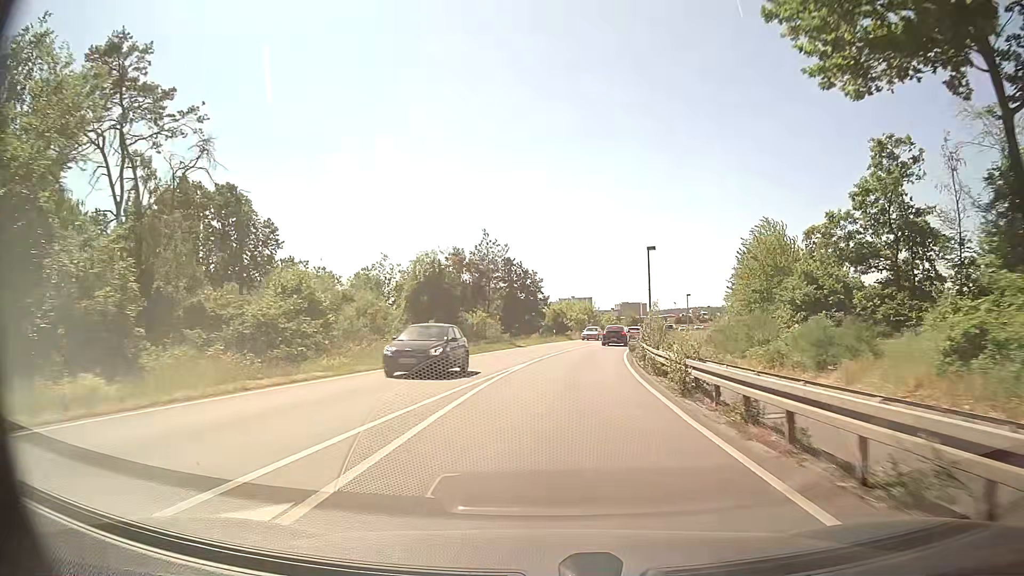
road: primary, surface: asphalt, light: Day
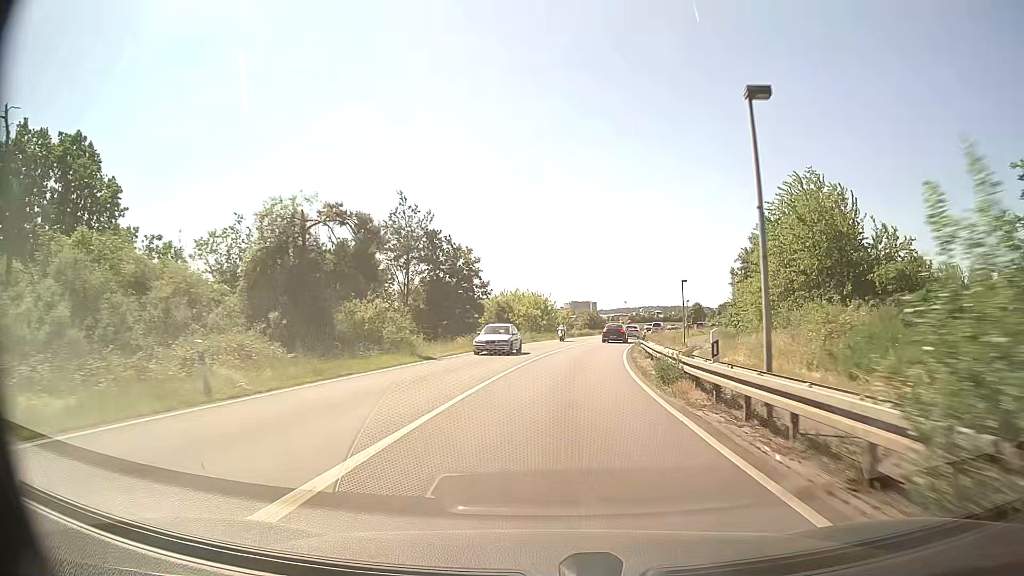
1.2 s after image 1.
(+0.8, +20.5) m; +5°
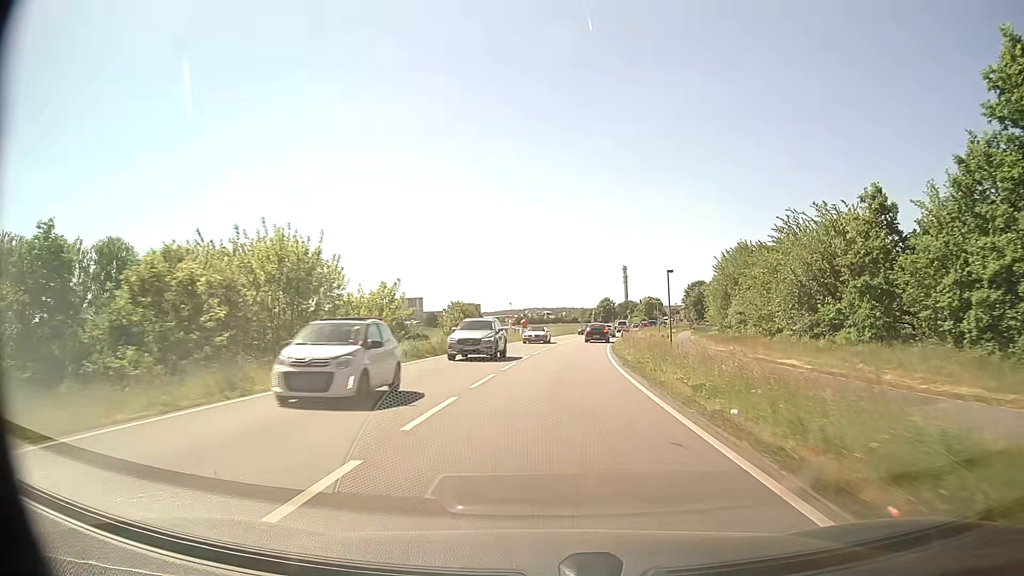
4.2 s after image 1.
(+4.4, +51.1) m; +9°
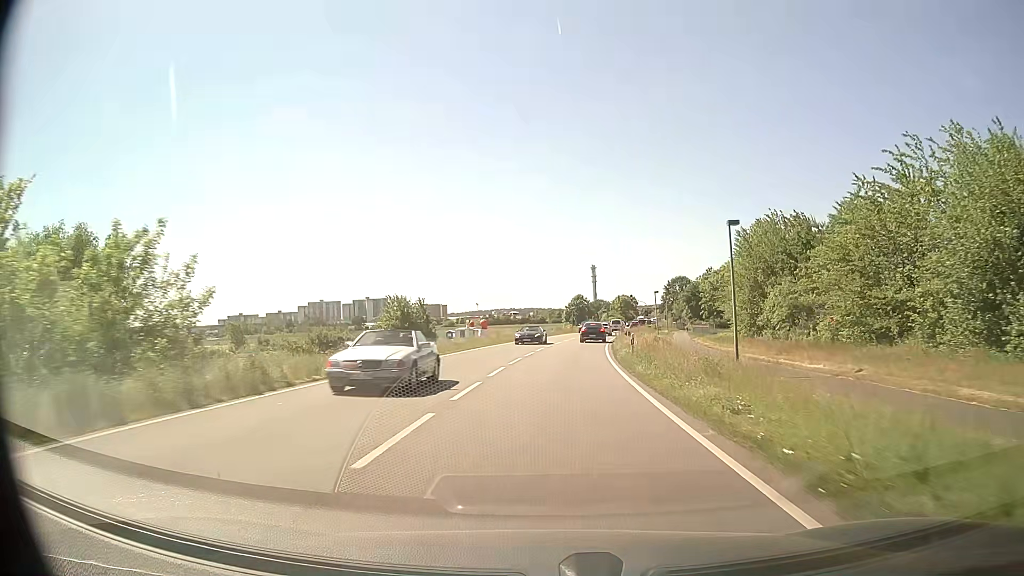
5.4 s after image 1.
(+0.5, +20.3) m; +3°
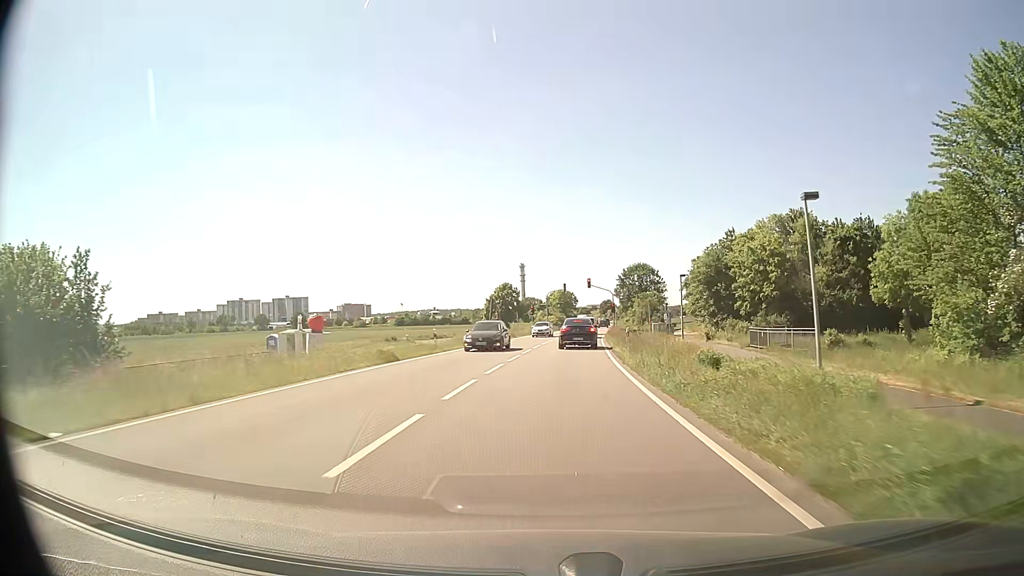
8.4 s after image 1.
(+2.5, +48.4) m; +6°
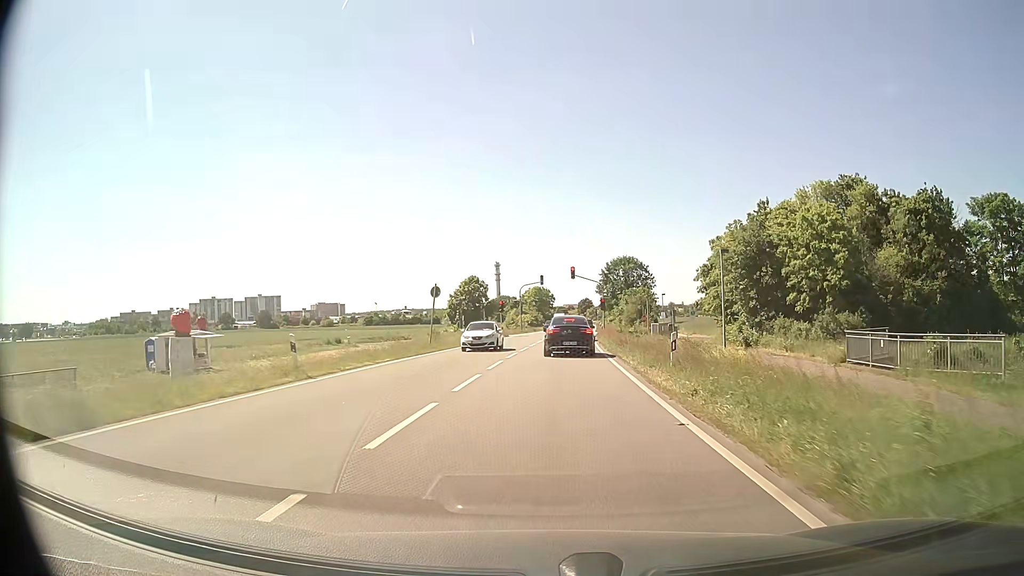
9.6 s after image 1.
(+0.3, +16.4) m; +2°
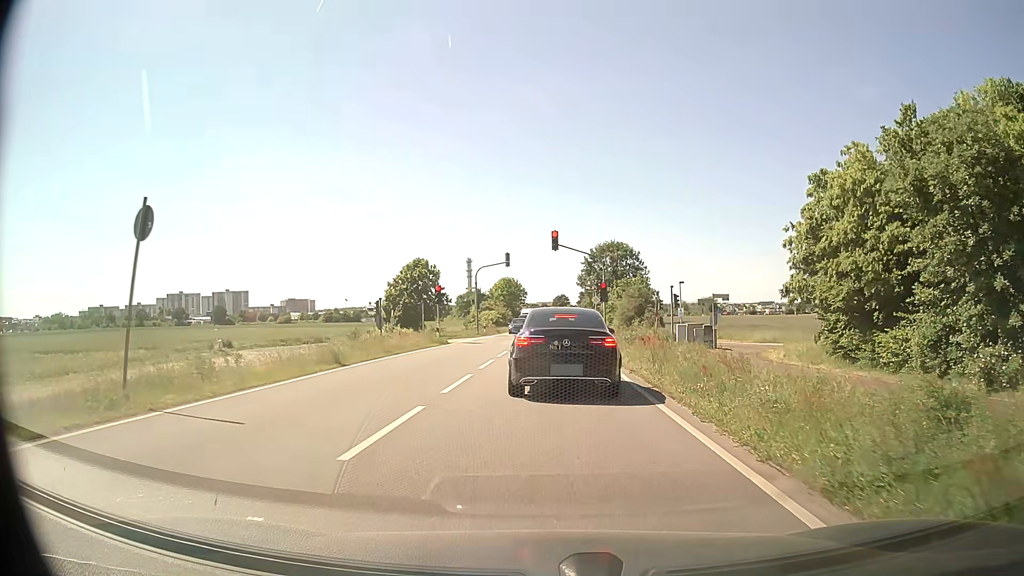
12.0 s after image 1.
(+0.5, +24.0) m; +2°
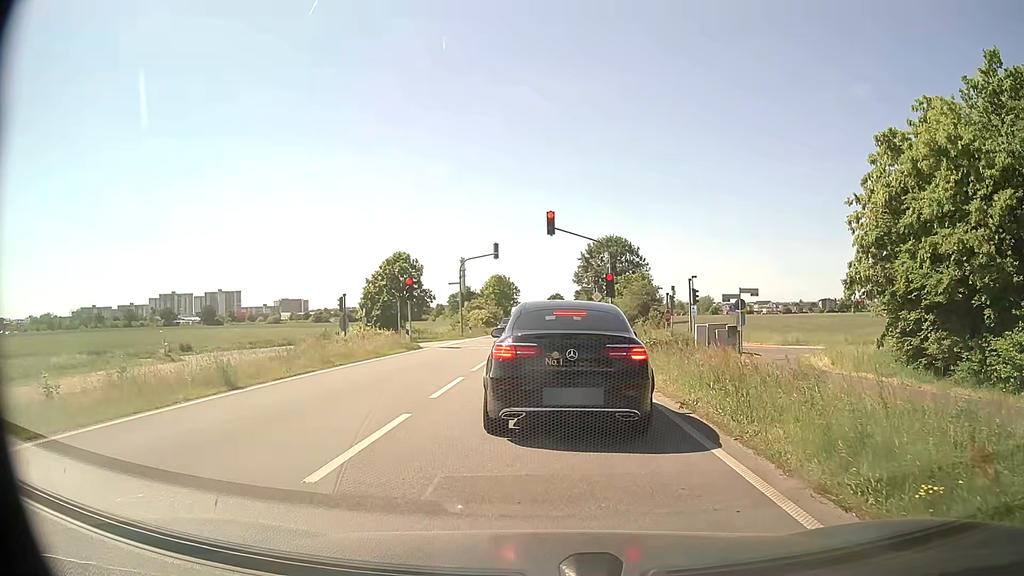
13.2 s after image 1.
(0.0, +6.5) m; 0°
(0, +10) (0, +20) (+1, +30) (+1, +40) (+1, +50) (+1, +60) (+2, +70) (+2, +80) (+3, +90) (+3, +100) m
